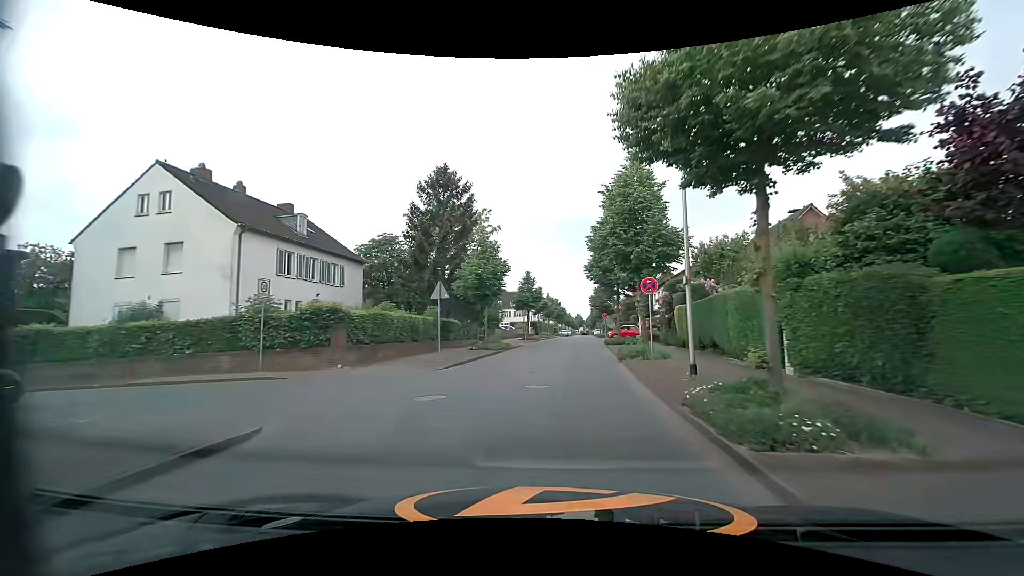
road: residential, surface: asphalt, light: Day
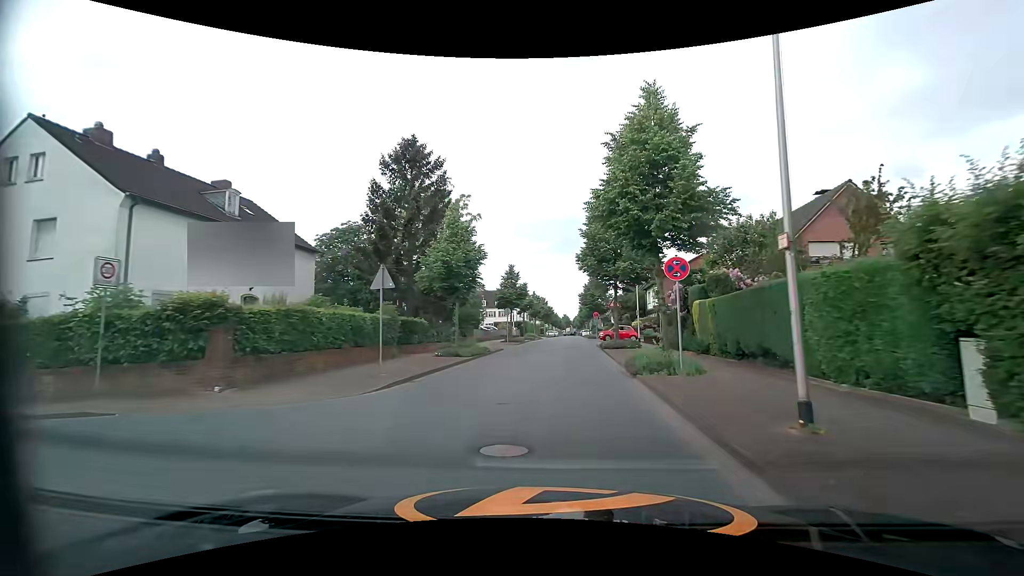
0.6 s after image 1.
(+0.1, +5.6) m; 0°
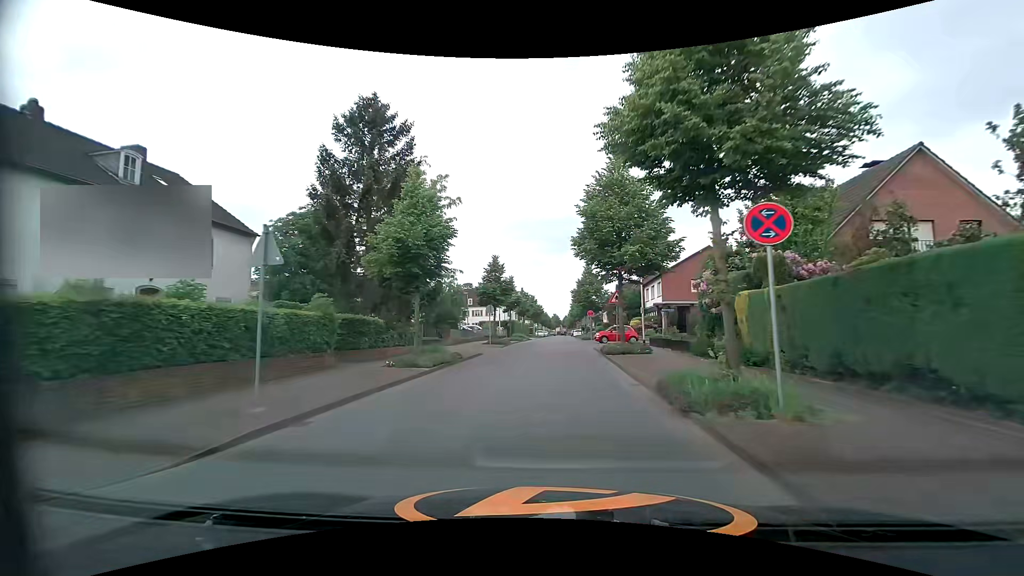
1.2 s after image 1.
(+0.2, +5.7) m; +3°
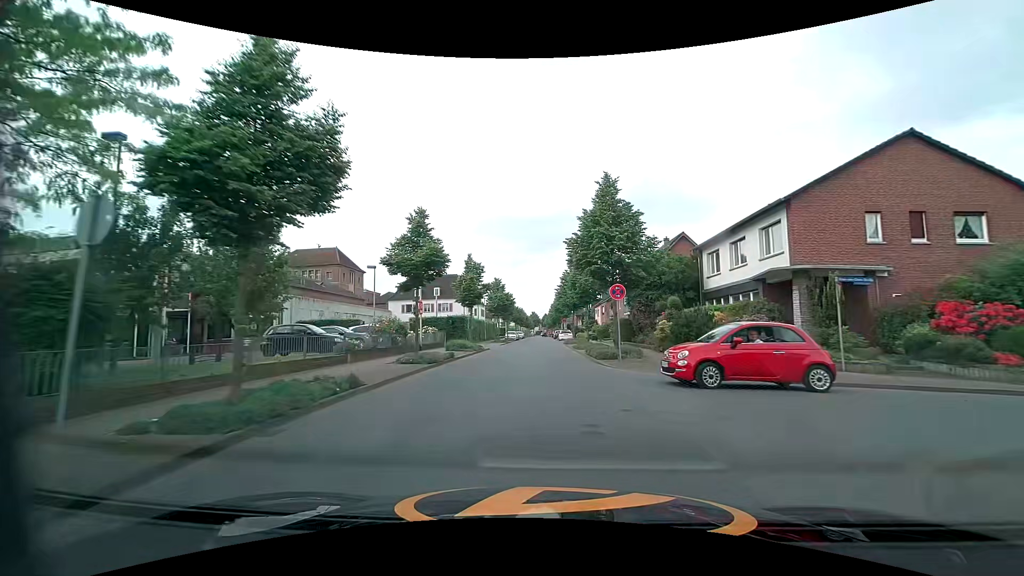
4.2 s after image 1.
(+0.5, +30.4) m; +2°
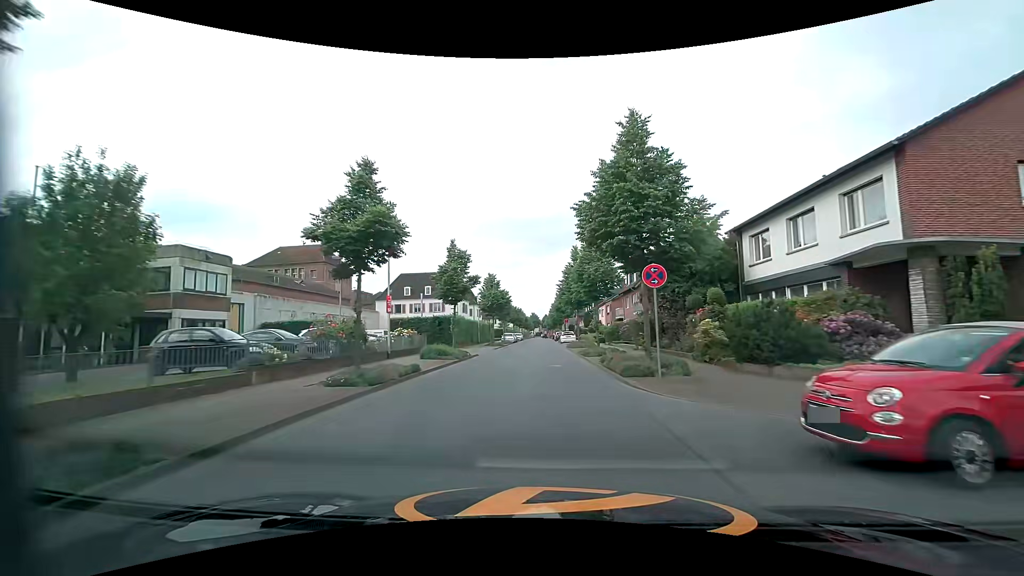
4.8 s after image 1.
(0.0, +6.4) m; -1°
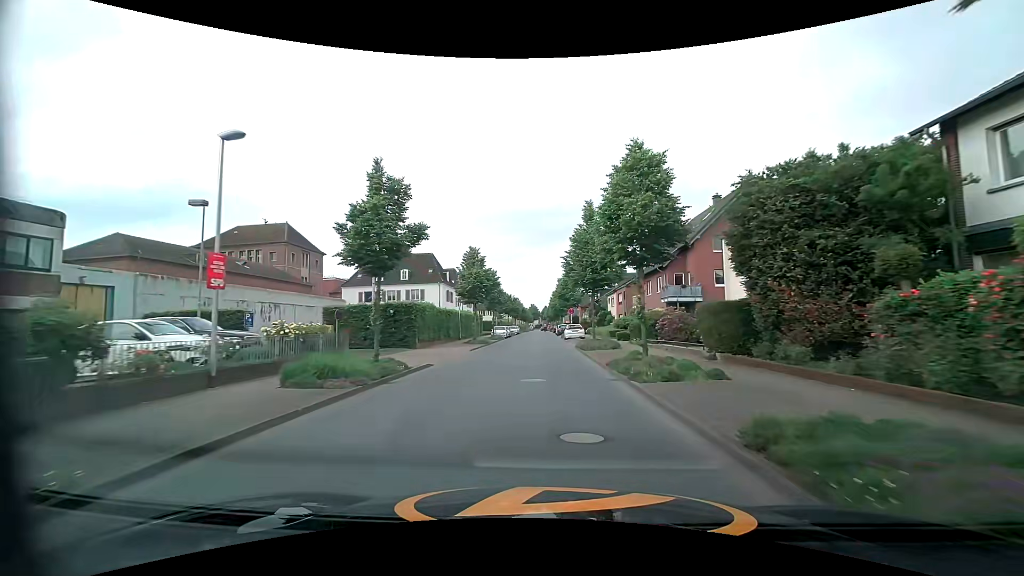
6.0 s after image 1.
(0.0, +13.1) m; 0°
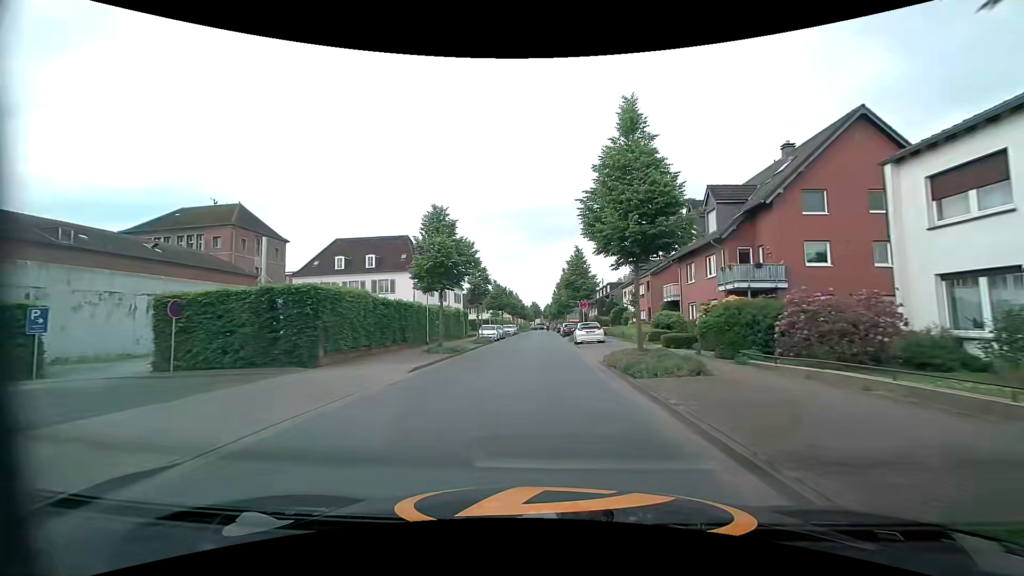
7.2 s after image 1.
(0.0, +13.4) m; 0°
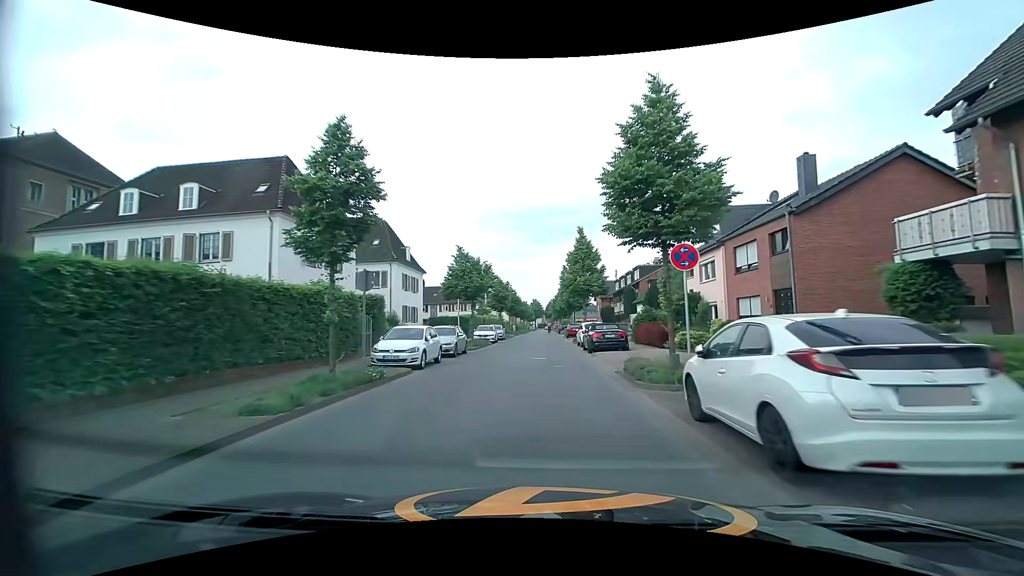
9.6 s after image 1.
(0.0, +27.1) m; 0°
(0, +10) (0, +20) (0, +30) (0, +40) (0, +50) (0, +60) (0, +70) (0, +80) (0, +90) (0, +100) m
